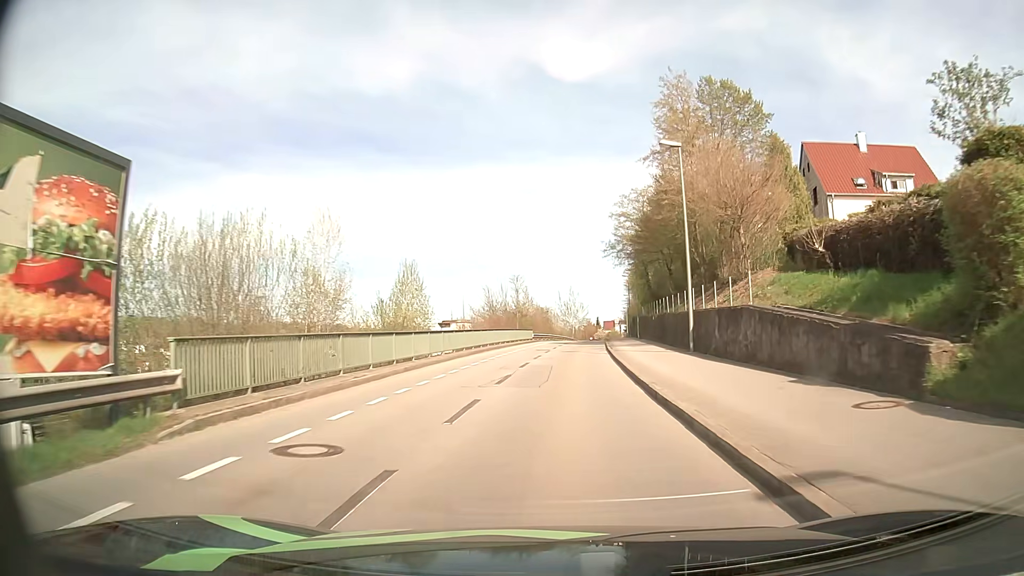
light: Day
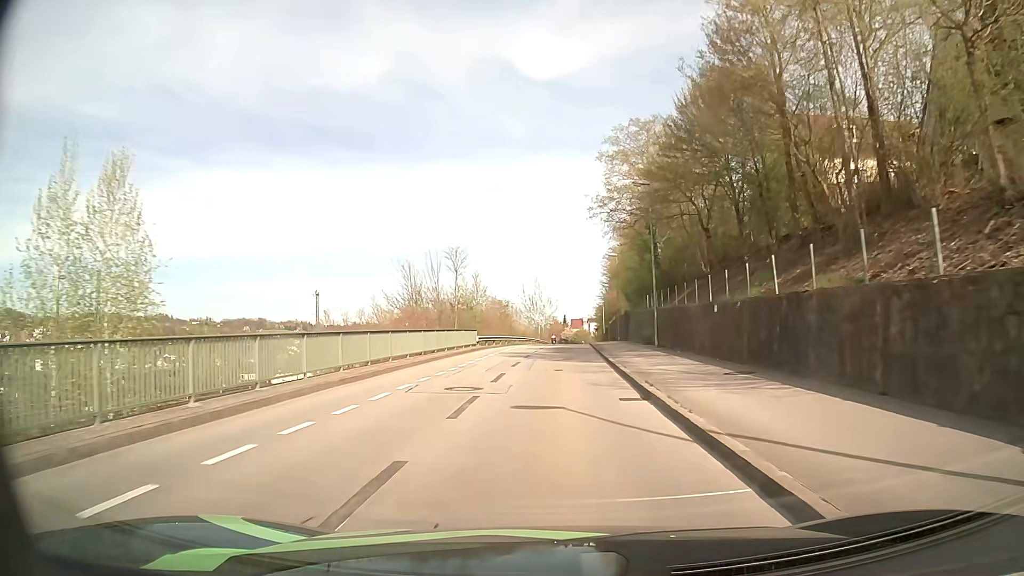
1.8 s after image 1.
(+0.7, +23.6) m; +3°
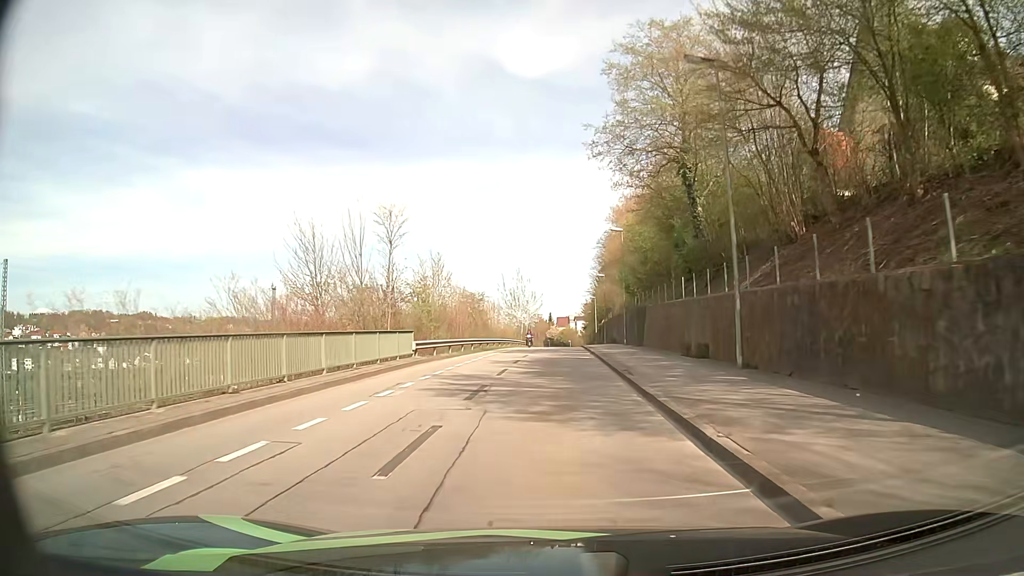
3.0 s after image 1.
(+0.1, +15.7) m; +1°
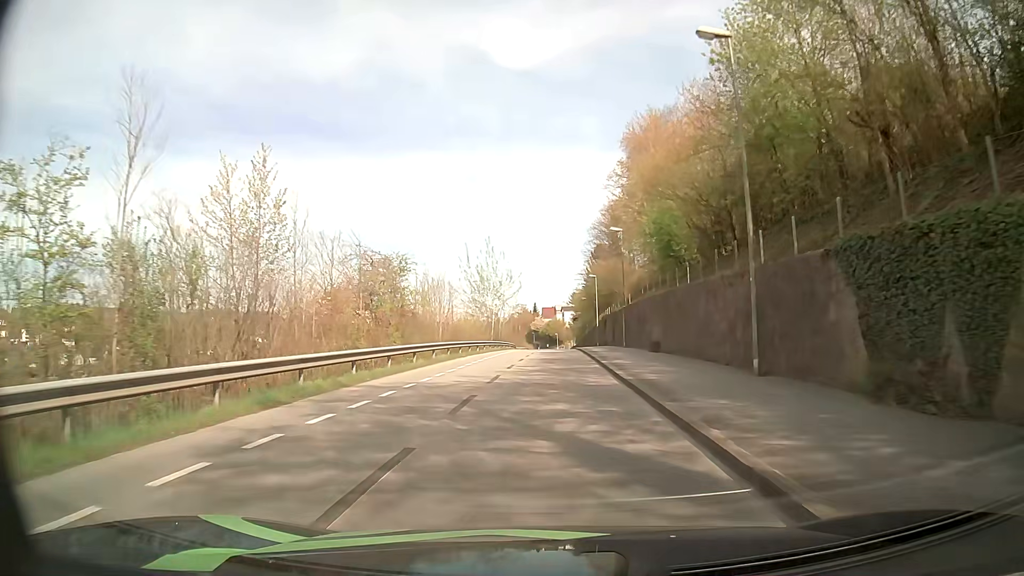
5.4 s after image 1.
(+0.6, +31.6) m; +1°
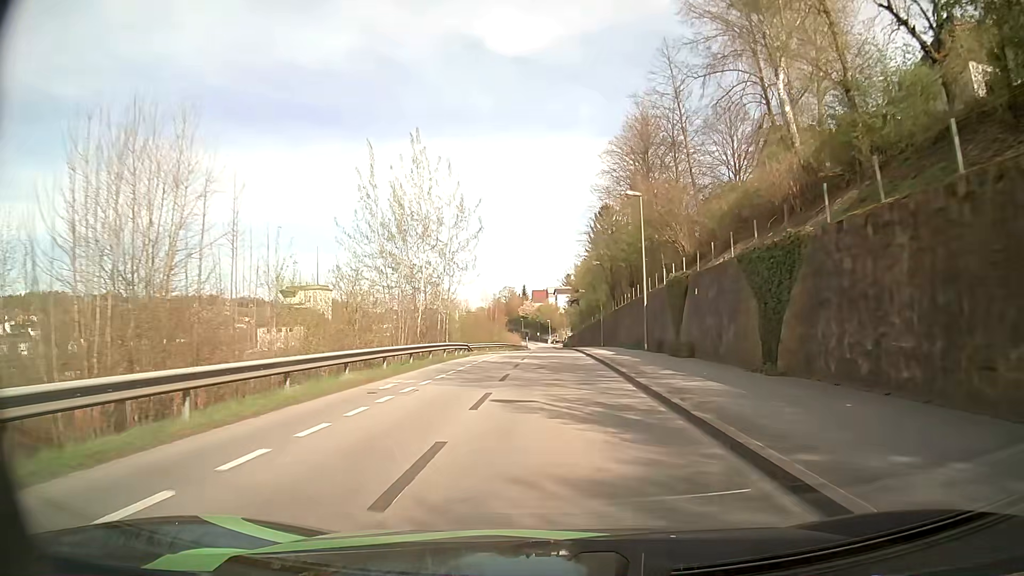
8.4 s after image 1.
(+0.5, +41.8) m; +1°
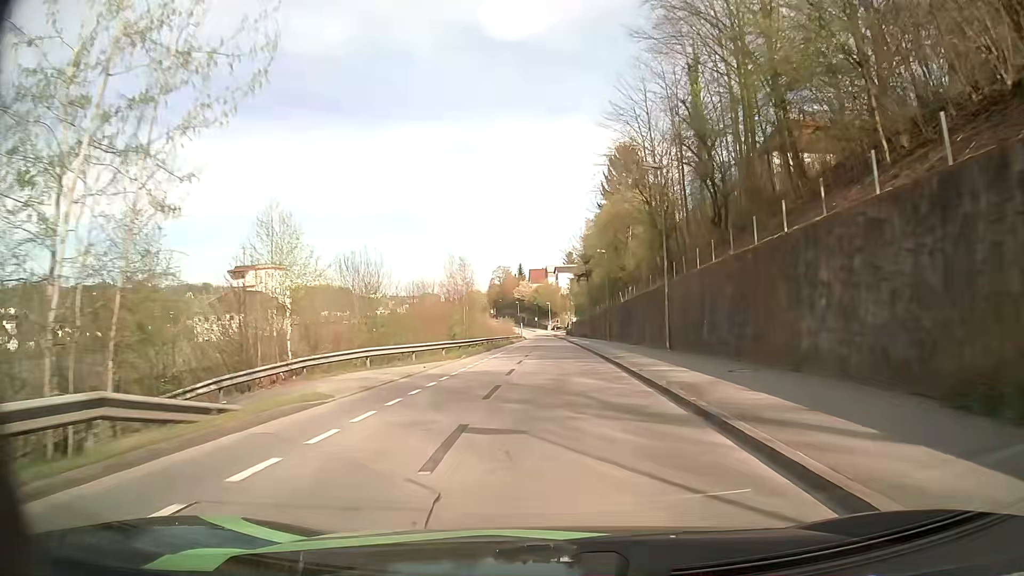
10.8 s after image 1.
(+0.2, +34.7) m; 0°
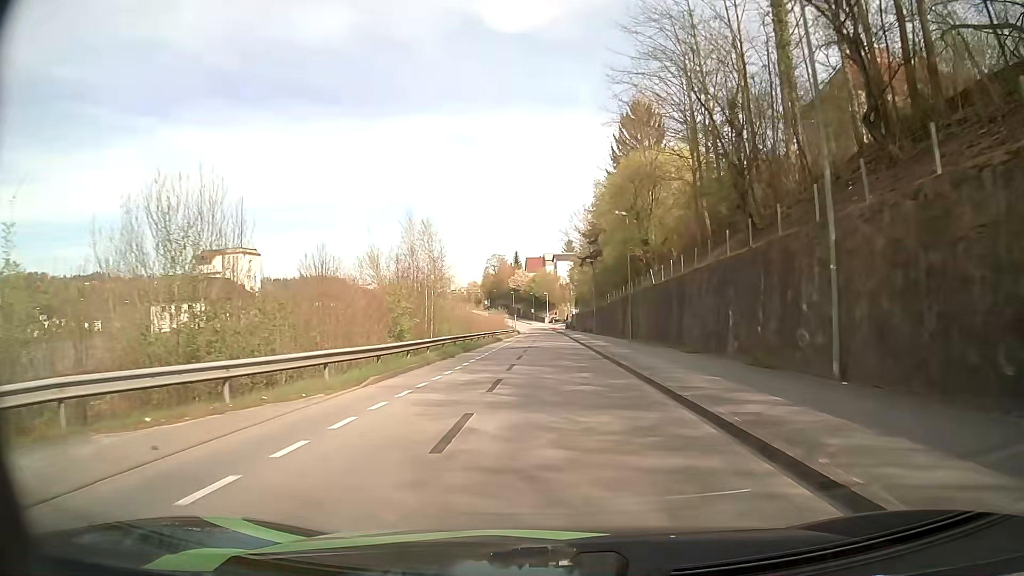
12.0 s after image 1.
(-0.1, +17.2) m; -1°
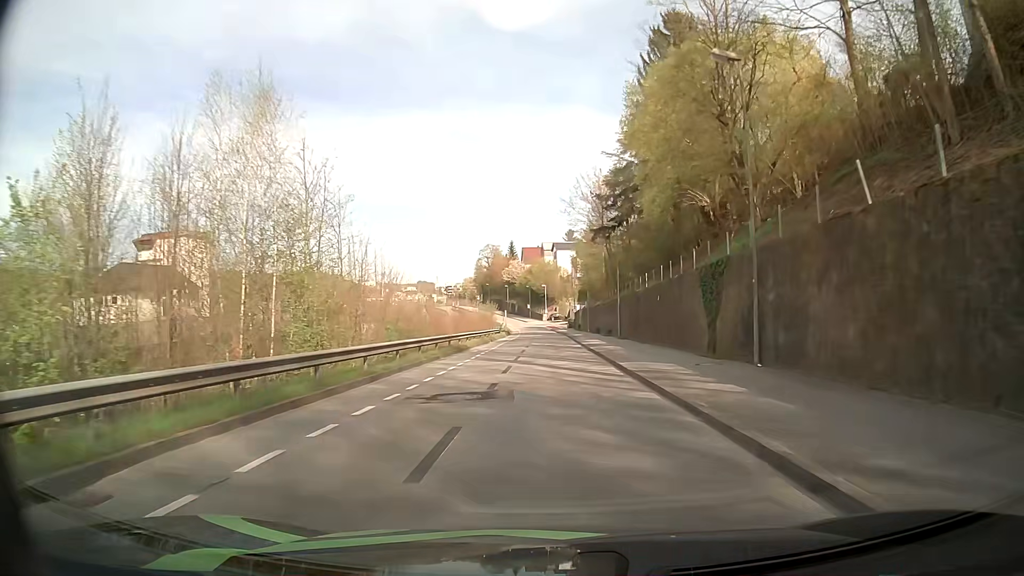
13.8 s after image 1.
(+0.2, +25.3) m; 0°
(0, +10) (0, +20) (0, +30) (+1, +40) (+1, +50) (+1, +60) (+1, +70) (+1, +80) (+1, +90) (0, +100) m
